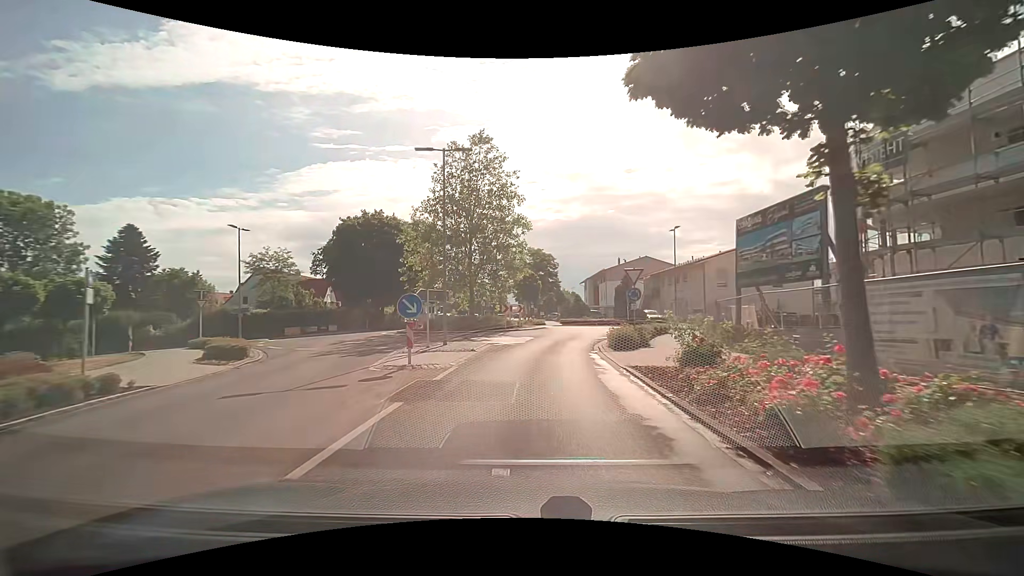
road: tertiary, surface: asphalt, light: Day
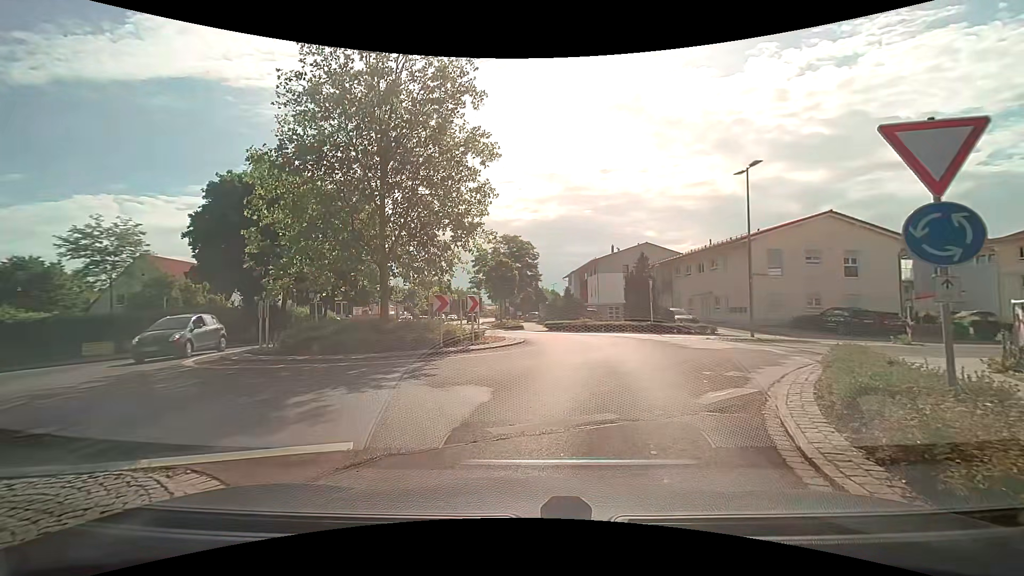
(+0.4, +16.0) m; +3°
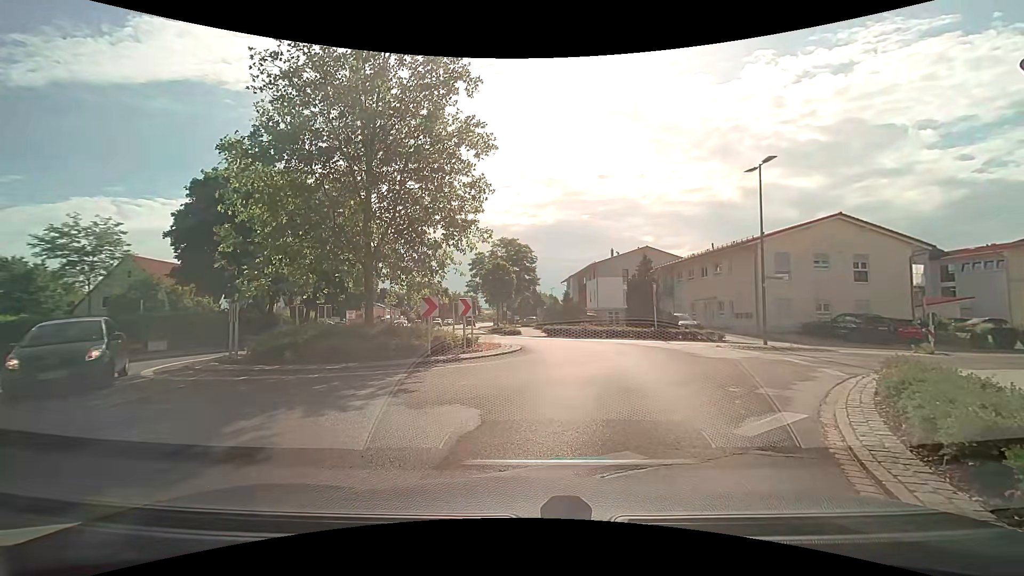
(0.0, +1.3) m; -1°
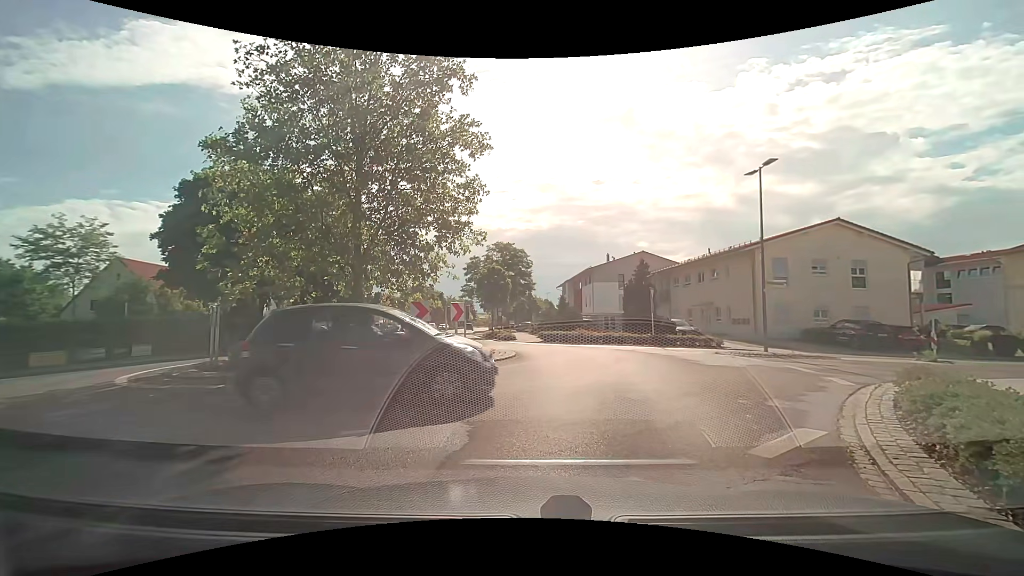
(0.0, +0.6) m; 0°
